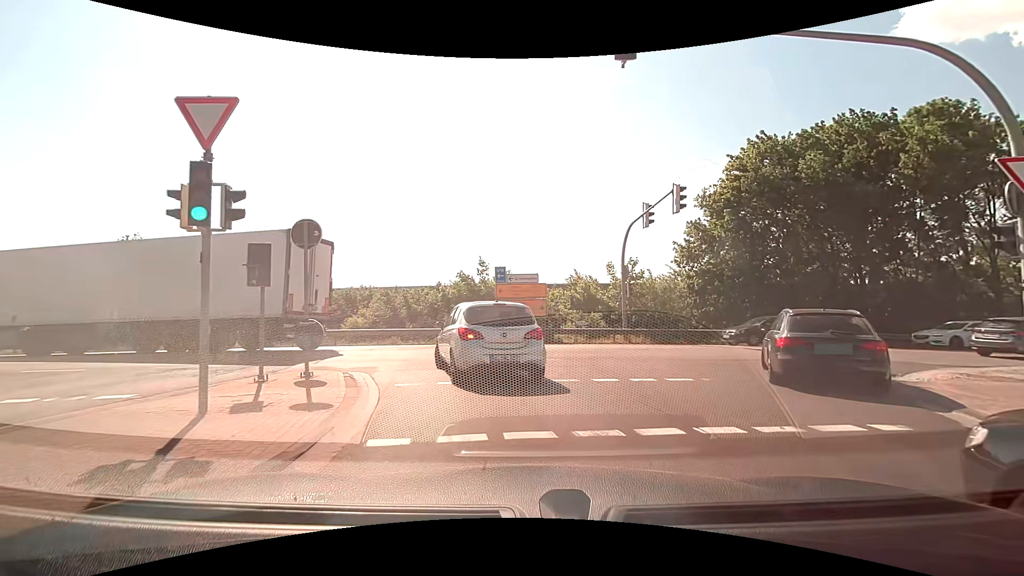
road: motorway_link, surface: asphalt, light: Day
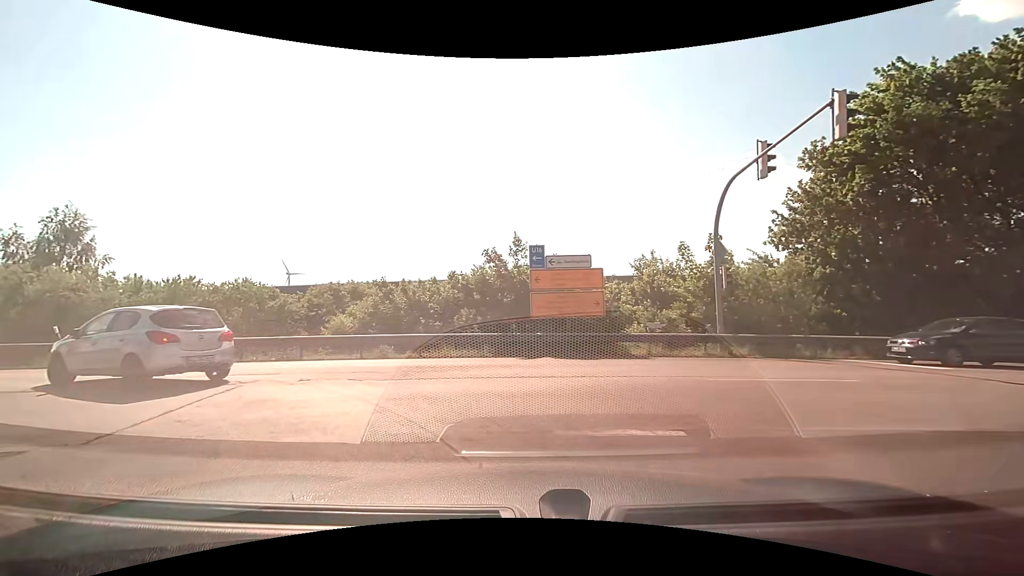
(-0.1, +8.0) m; -3°
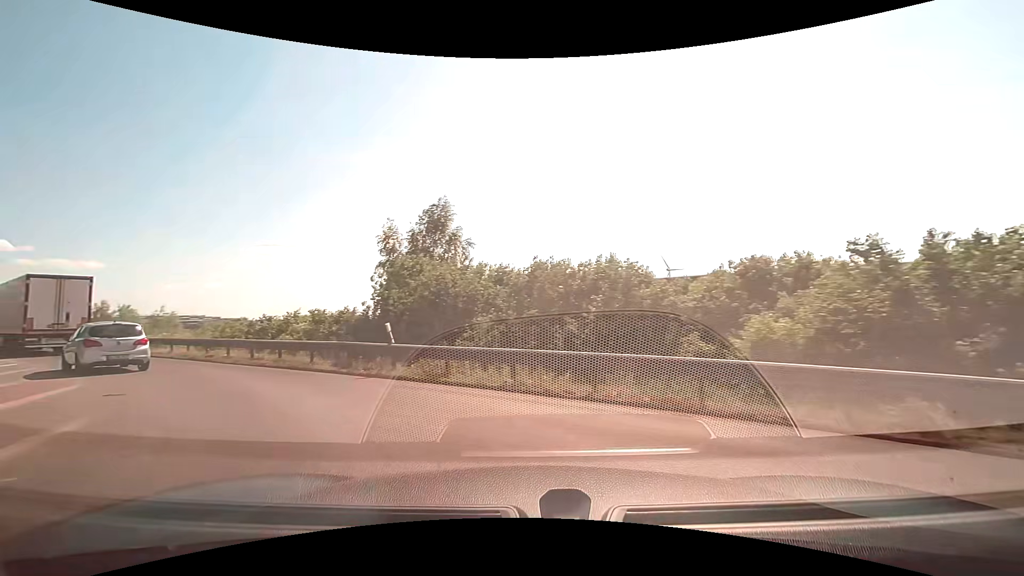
(-3.0, +9.3) m; -39°
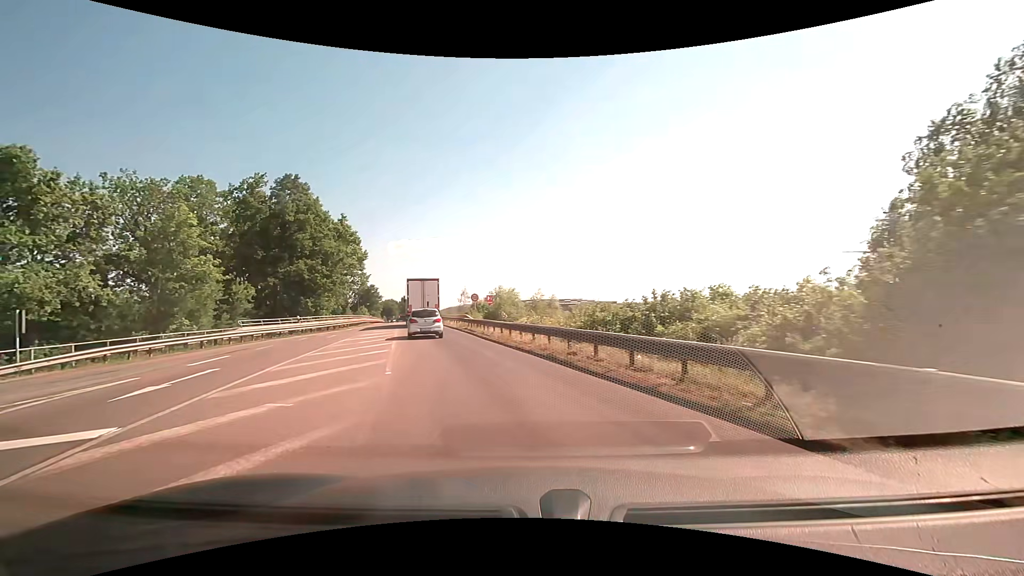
(-4.0, +9.0) m; -42°
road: primary
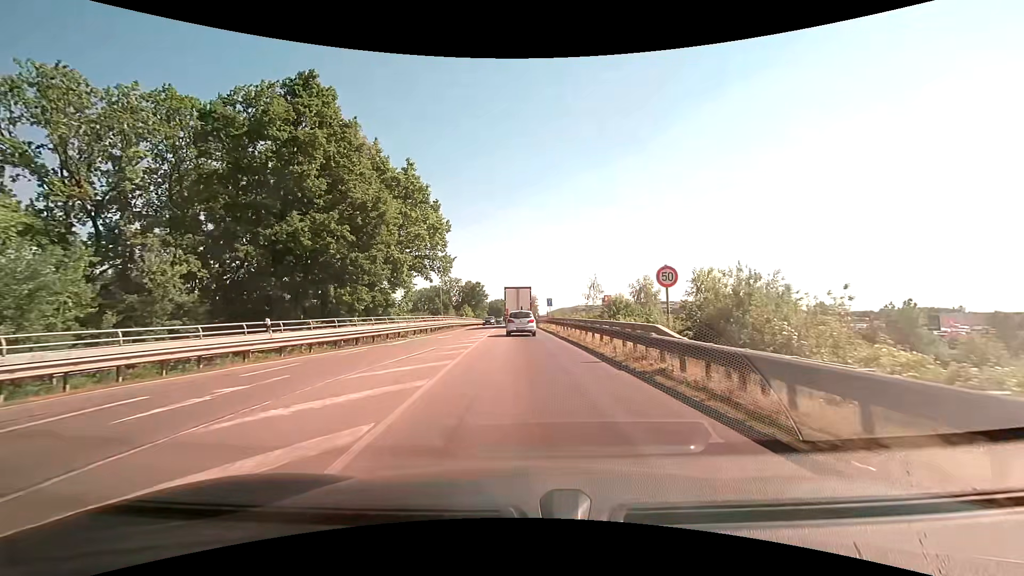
(-4.7, +24.2) m; -13°
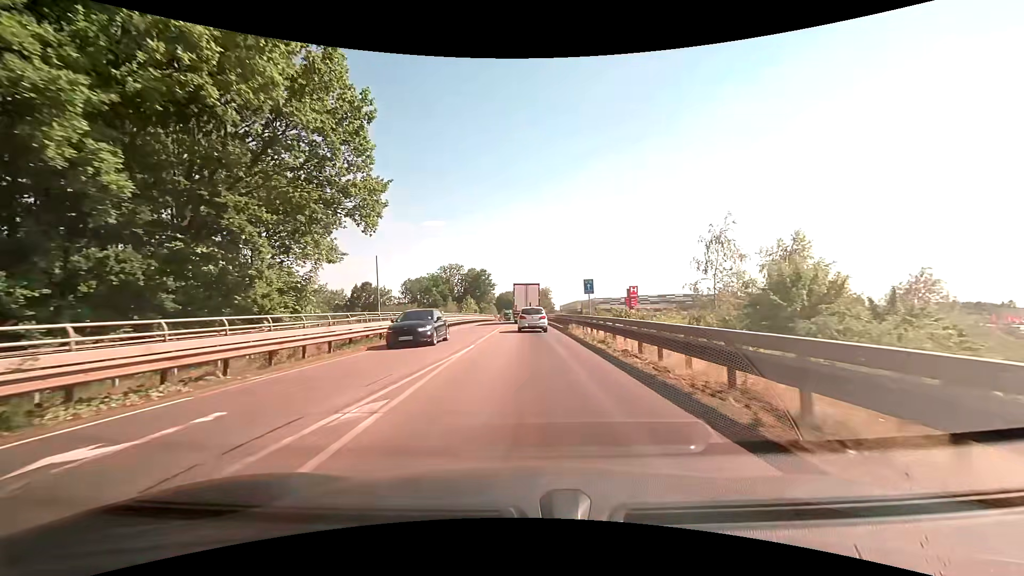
(-0.4, +26.2) m; -1°
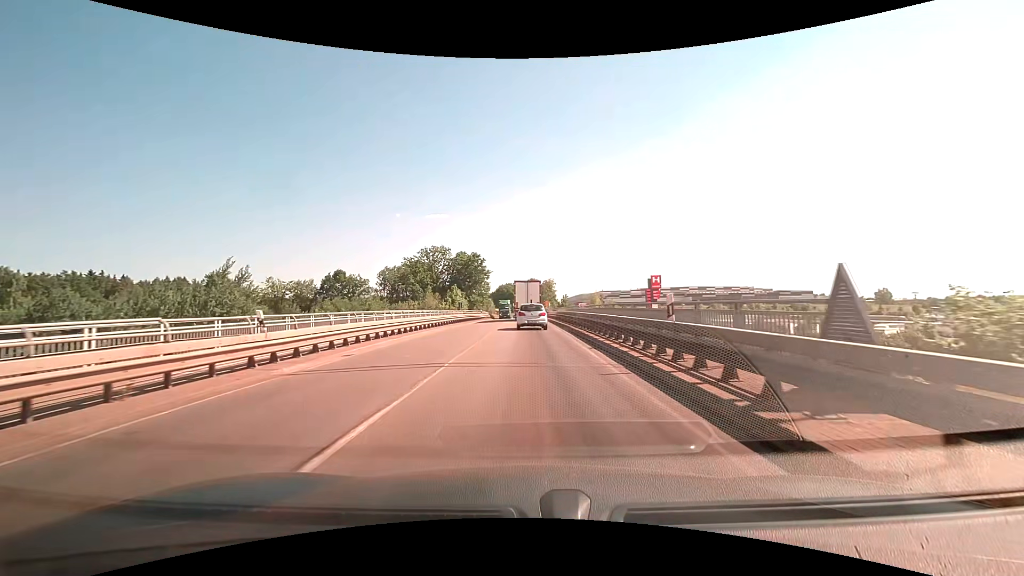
(-0.1, +28.8) m; 0°
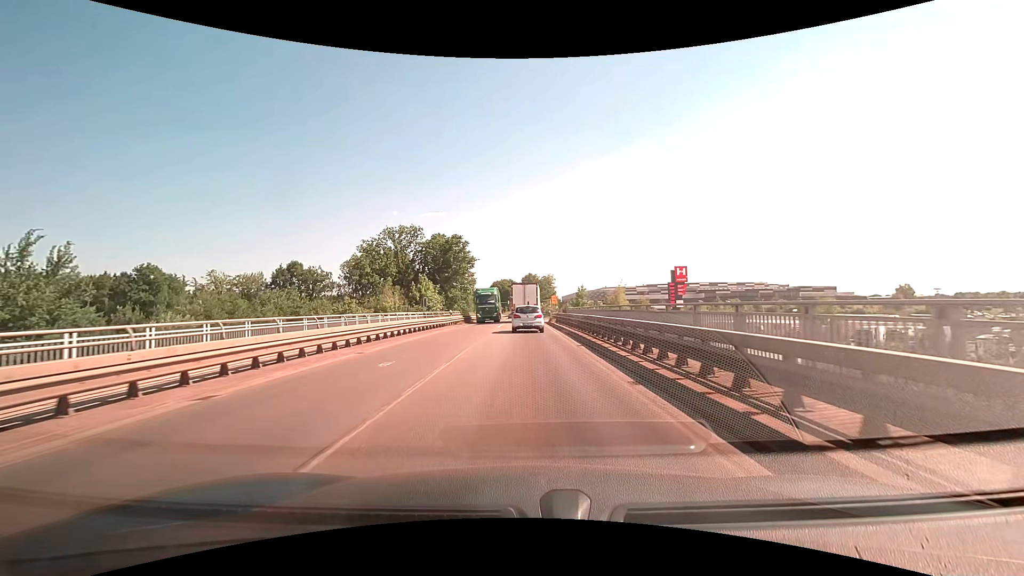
(0.0, +27.3) m; 0°
(0, +10) (0, +20) (0, +30) (0, +40) (0, +50) (0, +60) (0, +70) (0, +80) (0, +90) (+1, +100) m
